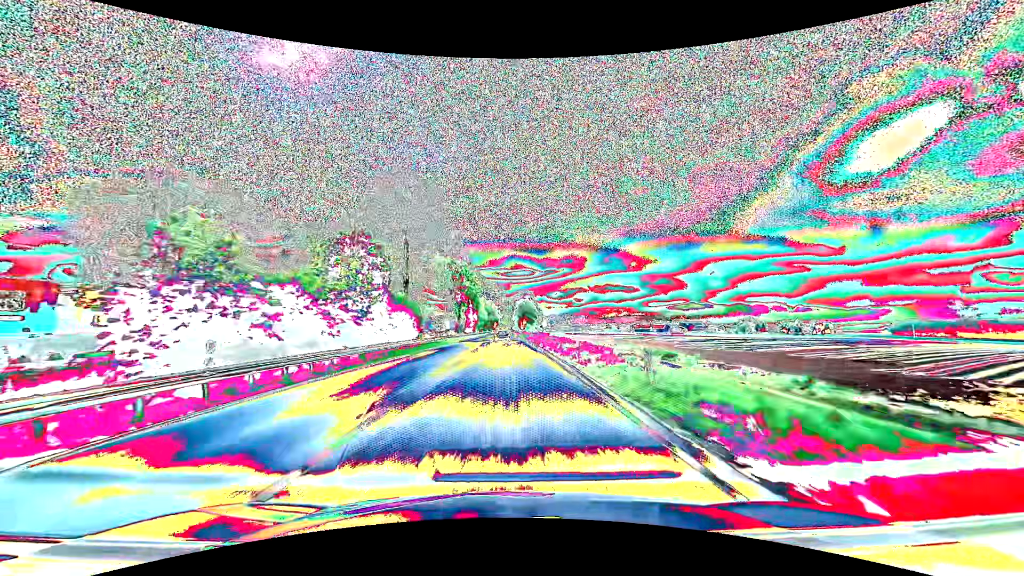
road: primary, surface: asphalt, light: Day
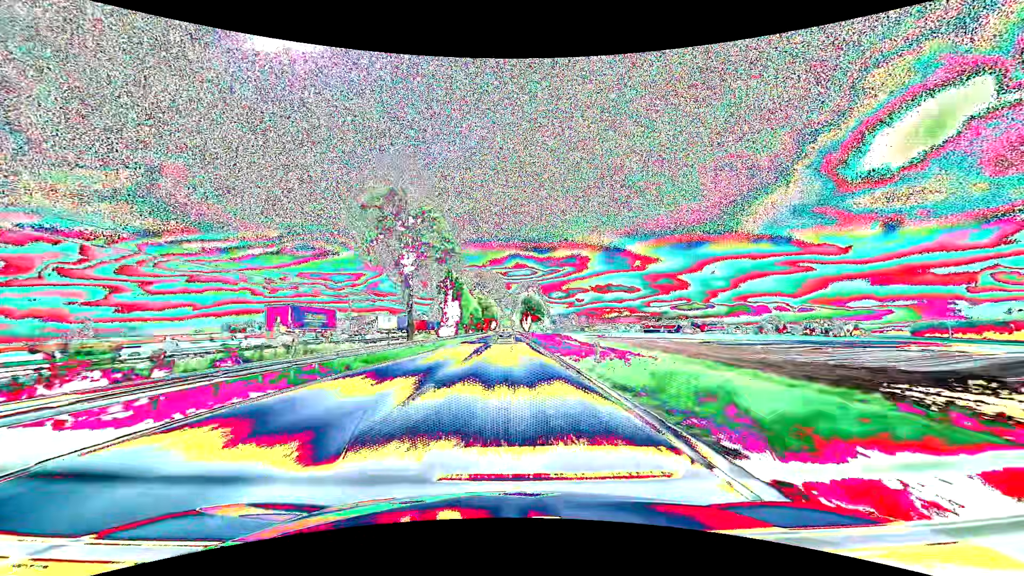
(-0.1, +44.1) m; 0°
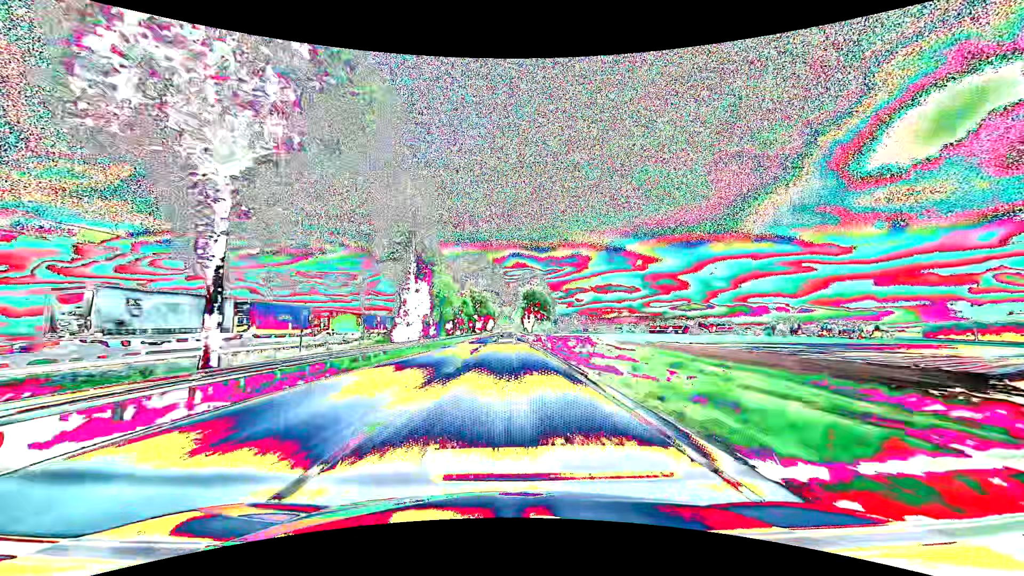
(0.0, +29.0) m; 0°
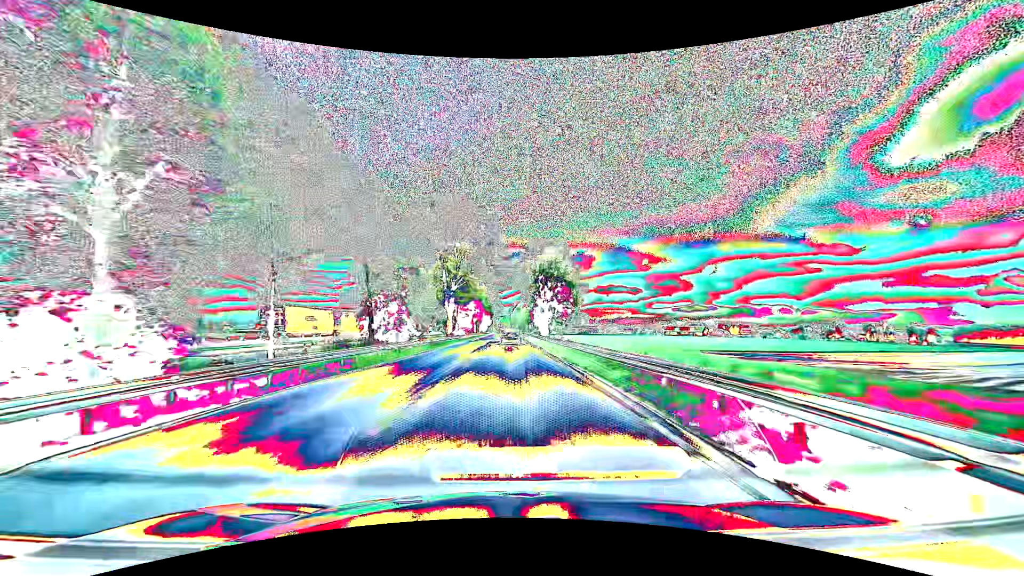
(-0.1, +56.9) m; 0°
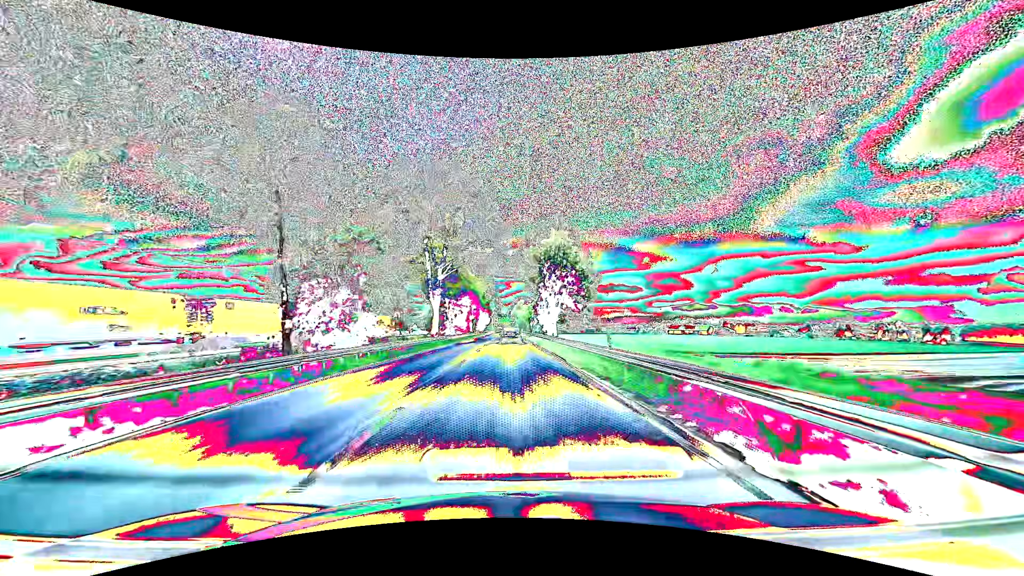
(0.0, +14.0) m; 0°
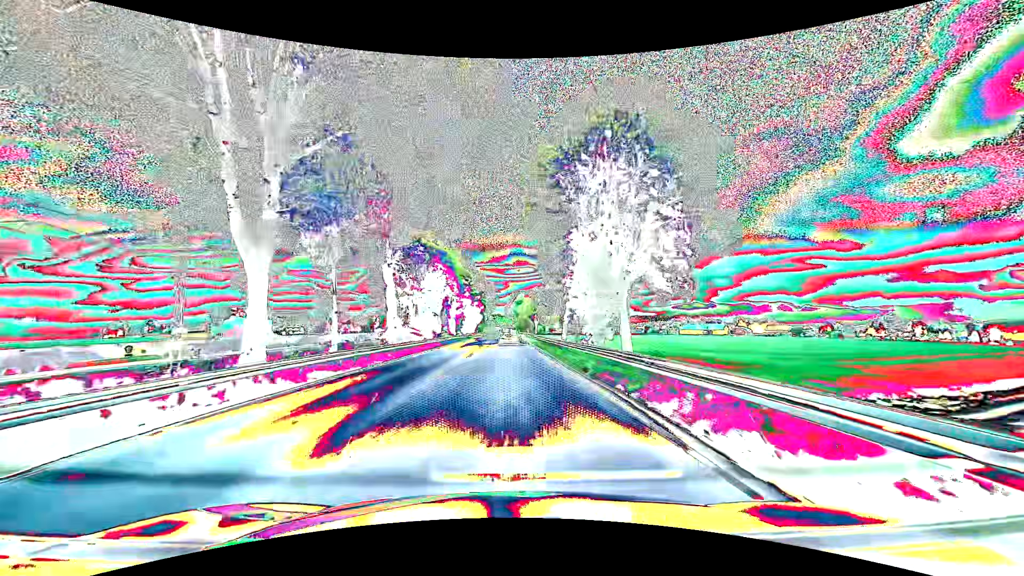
(+0.1, +41.7) m; 0°
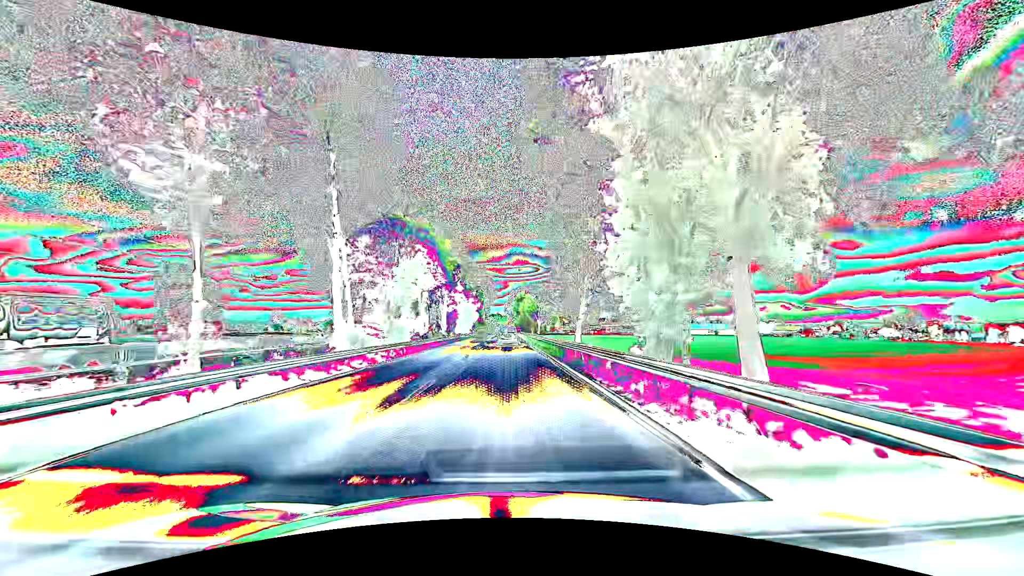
(0.0, +13.7) m; 0°
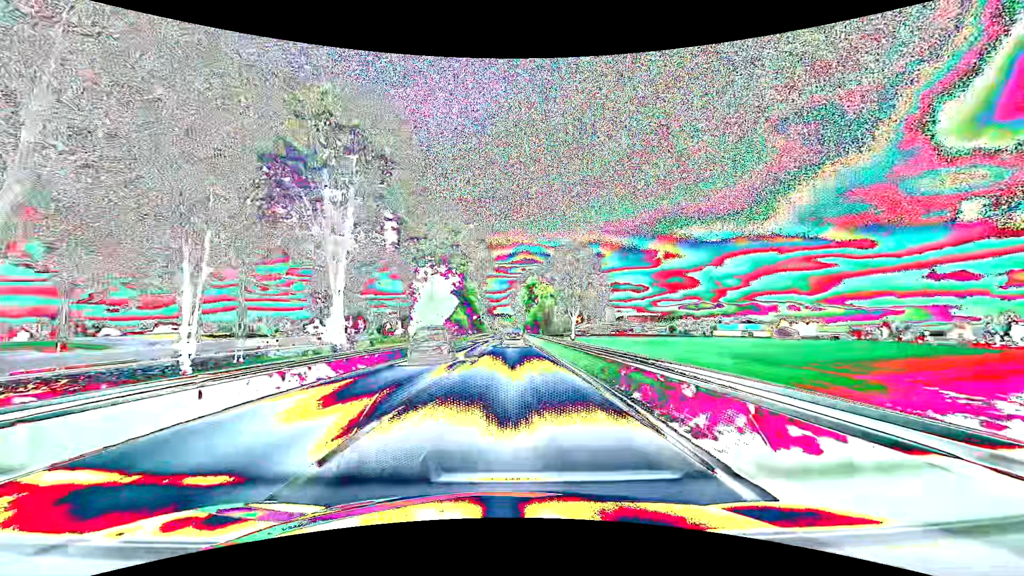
(-0.2, +54.0) m; 0°
(0, +10) (0, +20) (0, +30) (0, +40) (0, +50) (0, +60) (0, +70) (0, +80) (0, +90) (0, +100) m
